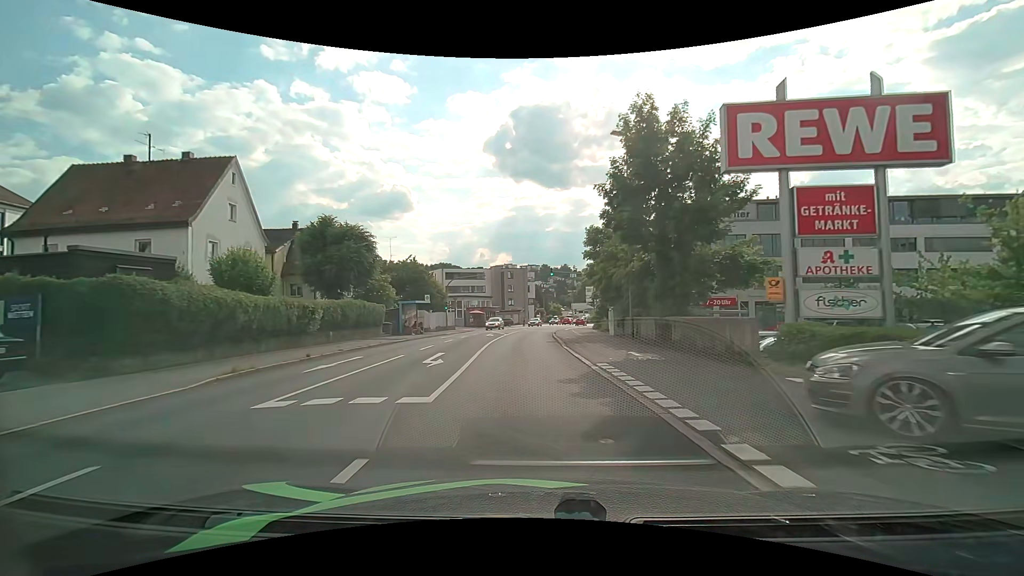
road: tertiary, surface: asphalt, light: Day
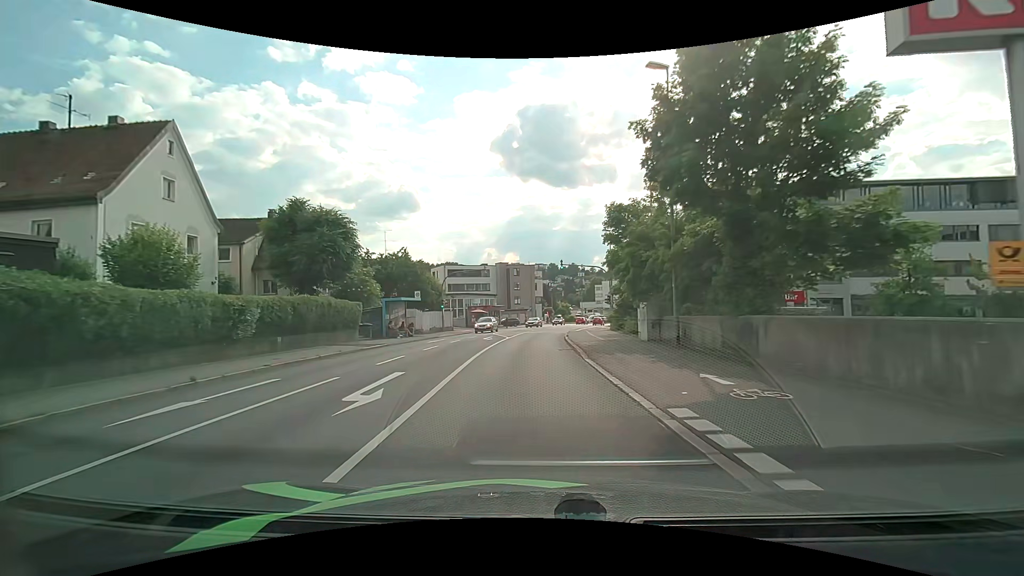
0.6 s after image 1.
(0.0, +6.6) m; -1°
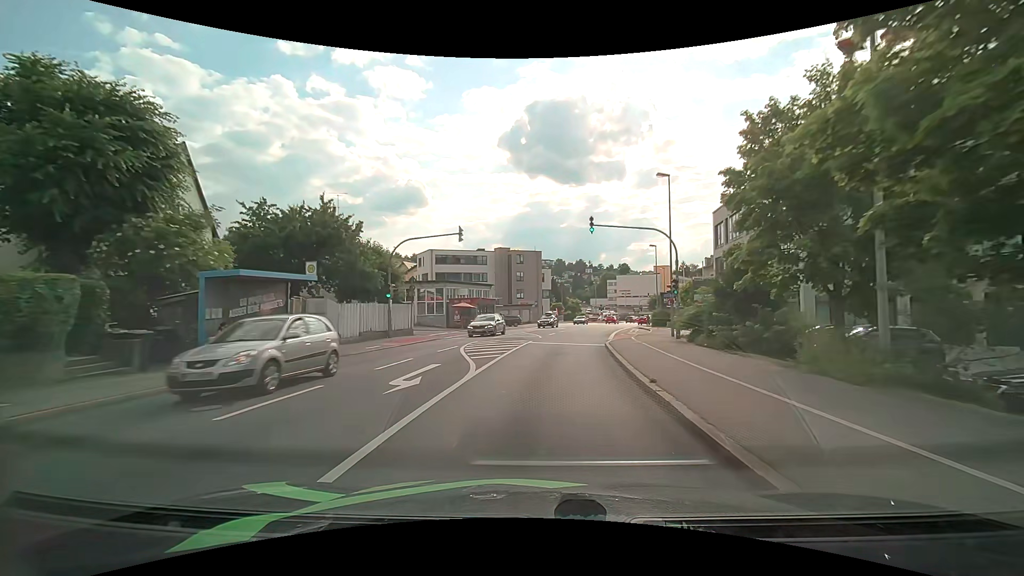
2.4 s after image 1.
(-0.3, +19.9) m; -1°
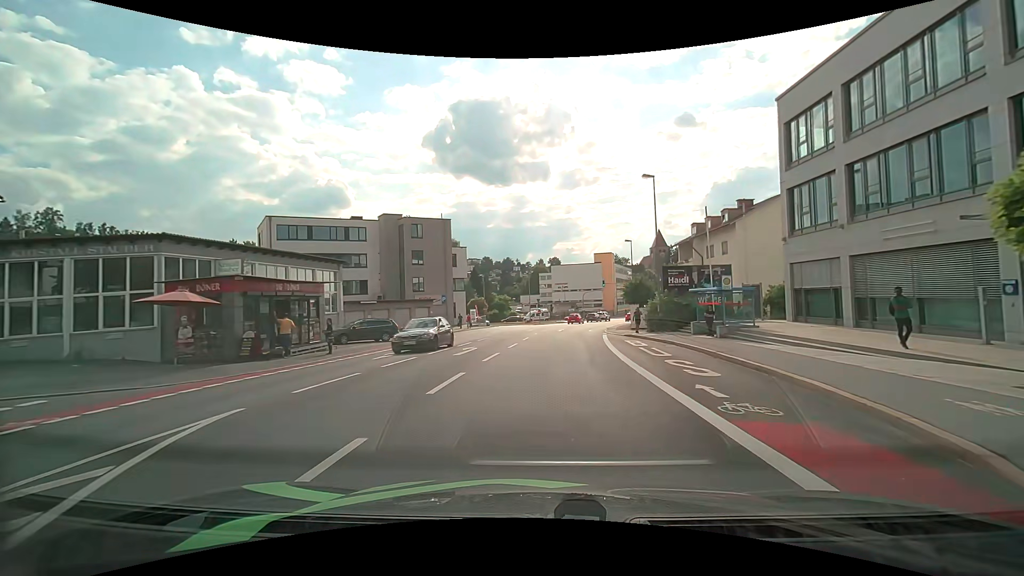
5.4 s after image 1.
(+2.2, +31.4) m; +8°
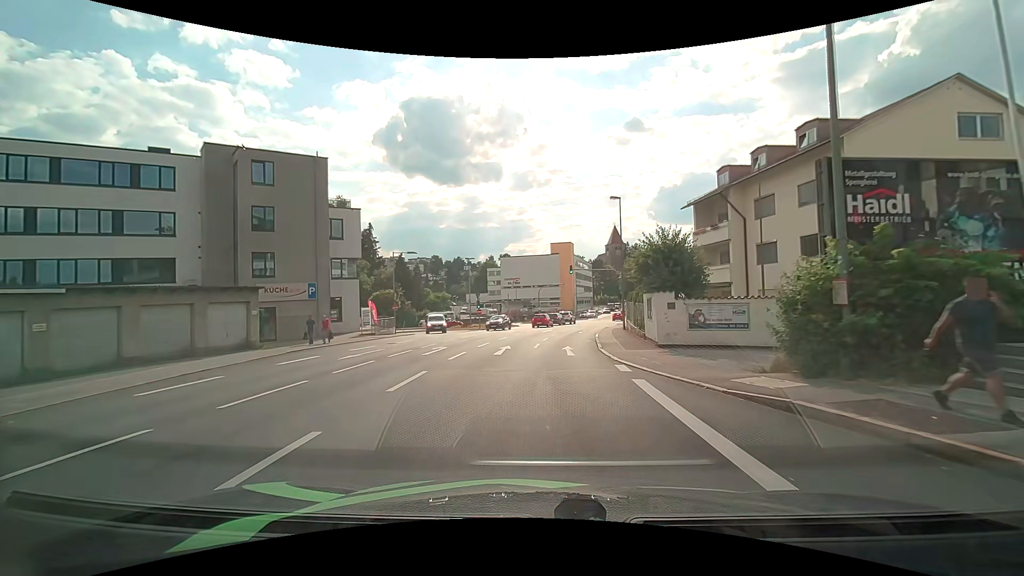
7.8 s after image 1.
(+1.3, +23.5) m; +6°
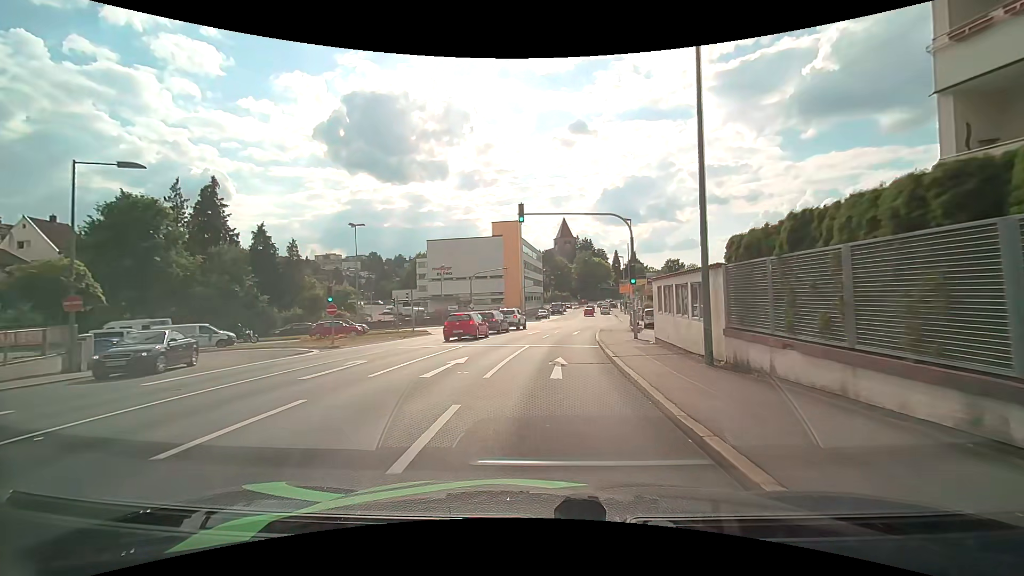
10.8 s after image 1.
(+1.5, +27.7) m; +6°
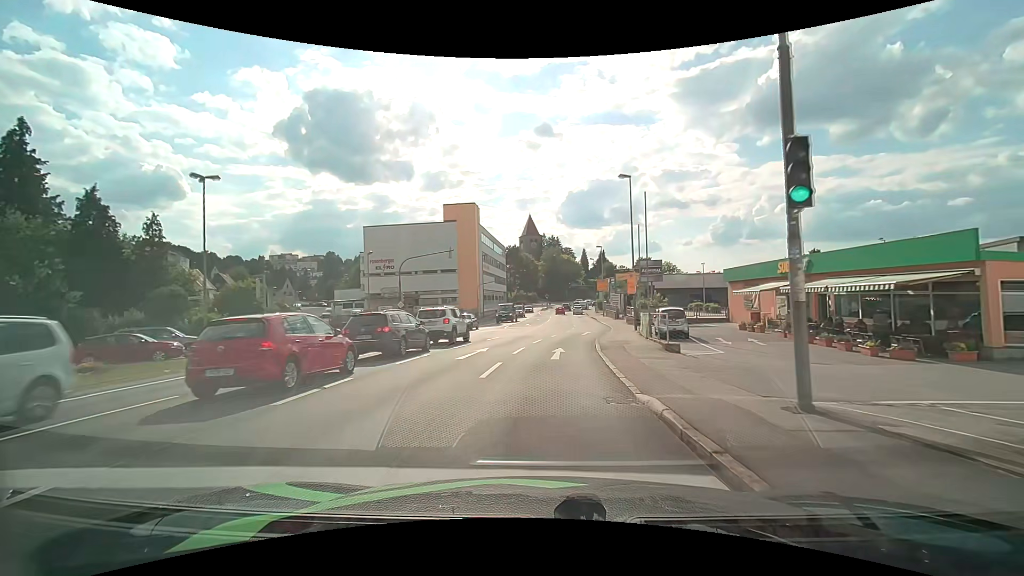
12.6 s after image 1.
(+0.6, +16.4) m; +4°
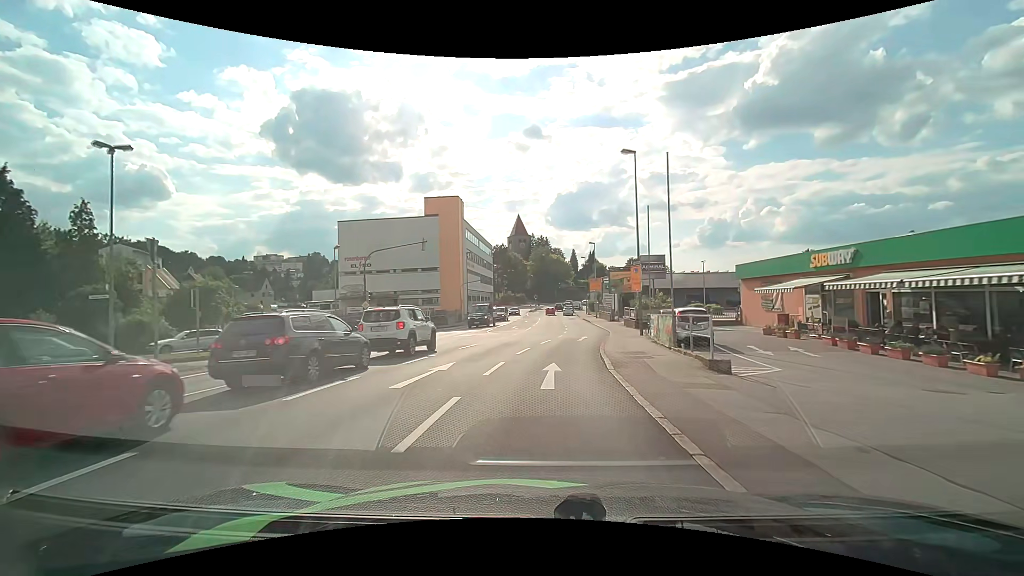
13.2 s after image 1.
(+0.1, +5.5) m; +2°
(0, +10) (+1, +20) (+2, +30) (+3, +40) (+4, +50) (+4, +60) (+4, +70) (+5, +80) (+5, +90) (+6, +100) m
